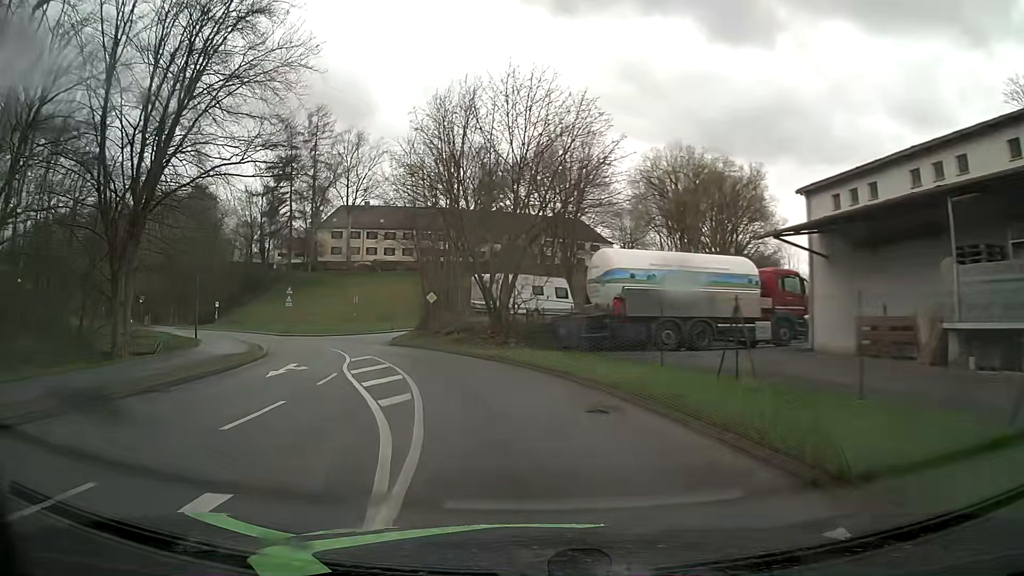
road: unclassified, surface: asphalt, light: Day
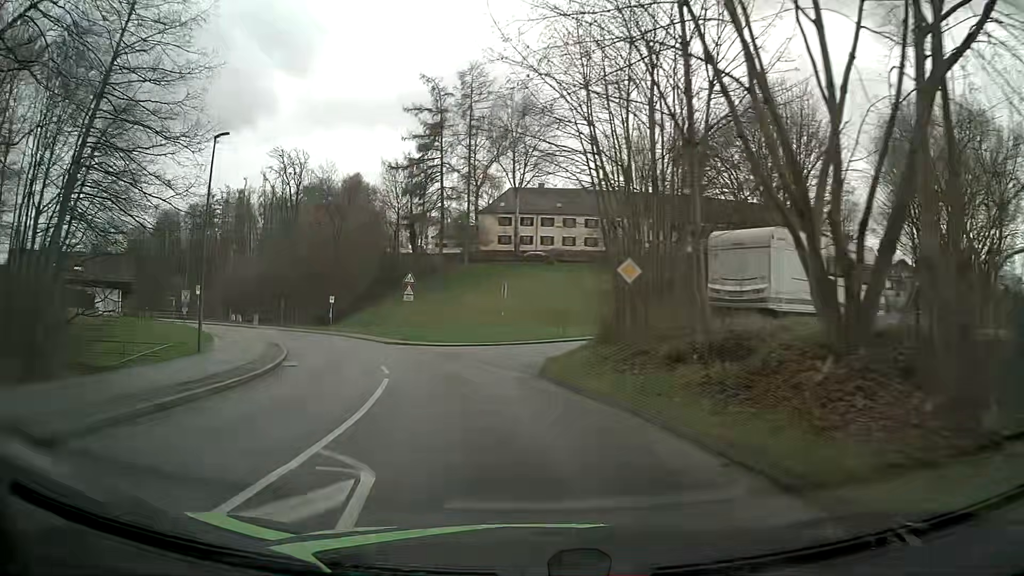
(-2.8, +19.5) m; -16°
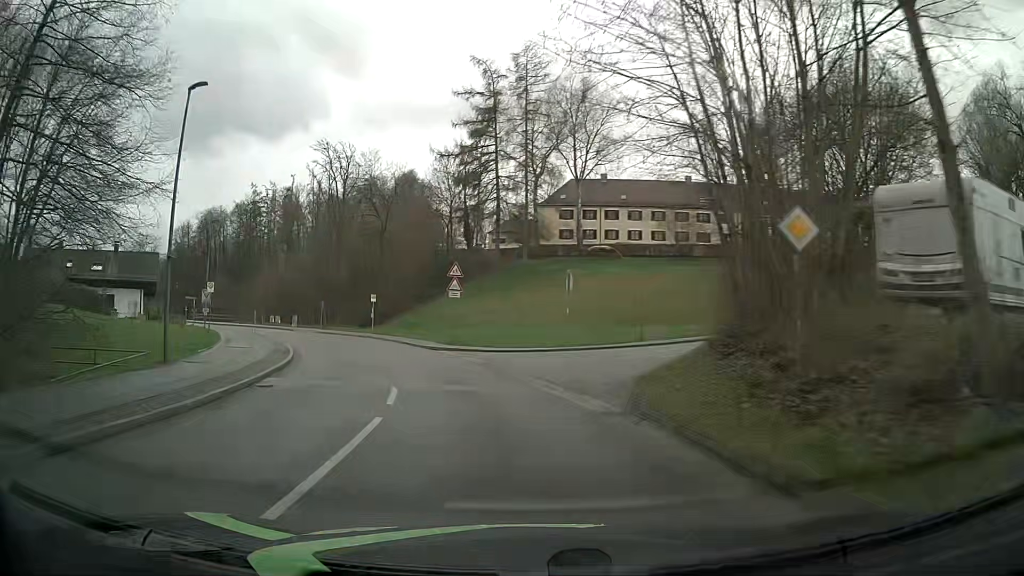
(-0.3, +6.6) m; -6°
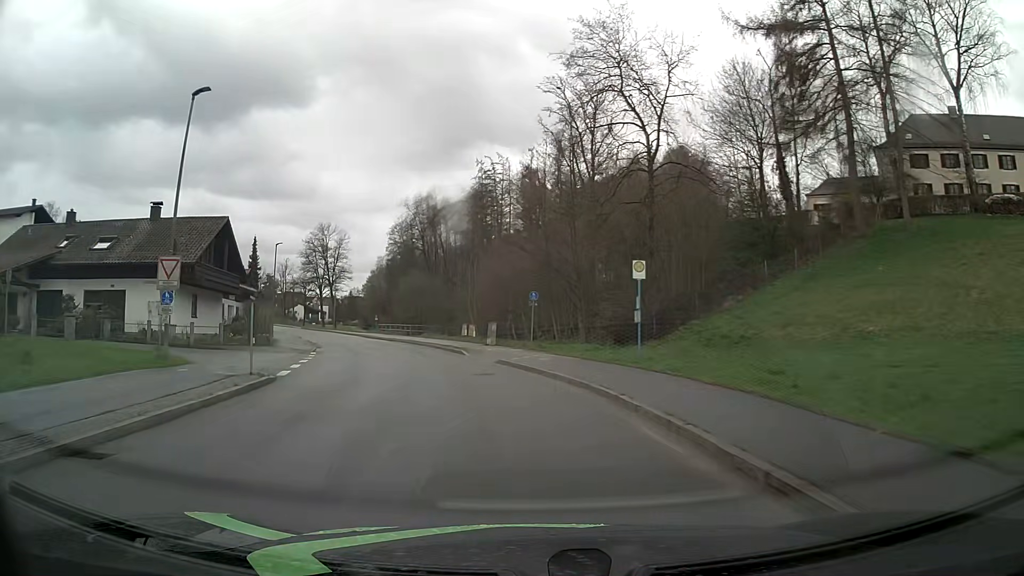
(-7.2, +33.7) m; -23°
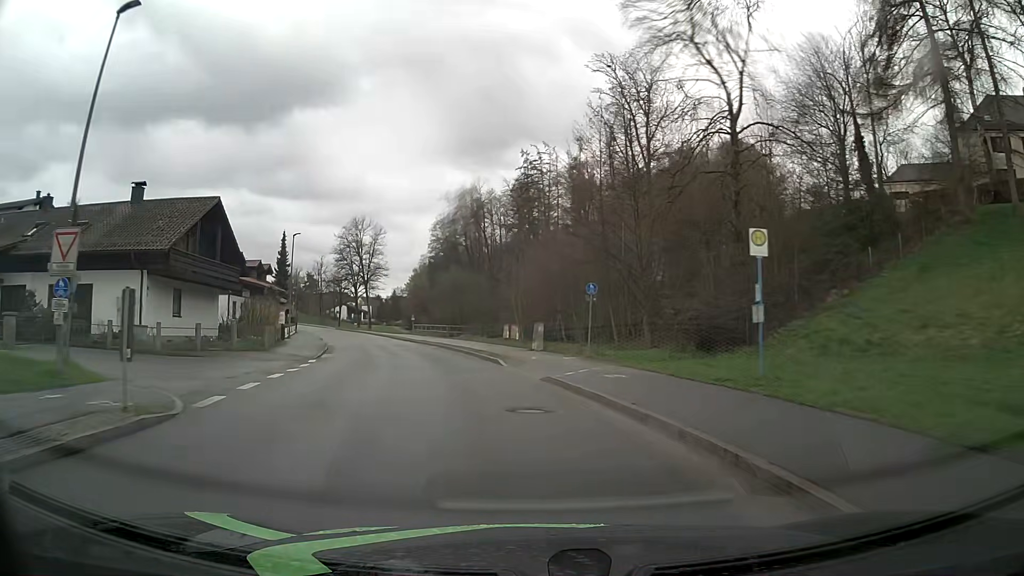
(-0.3, +7.1) m; -4°
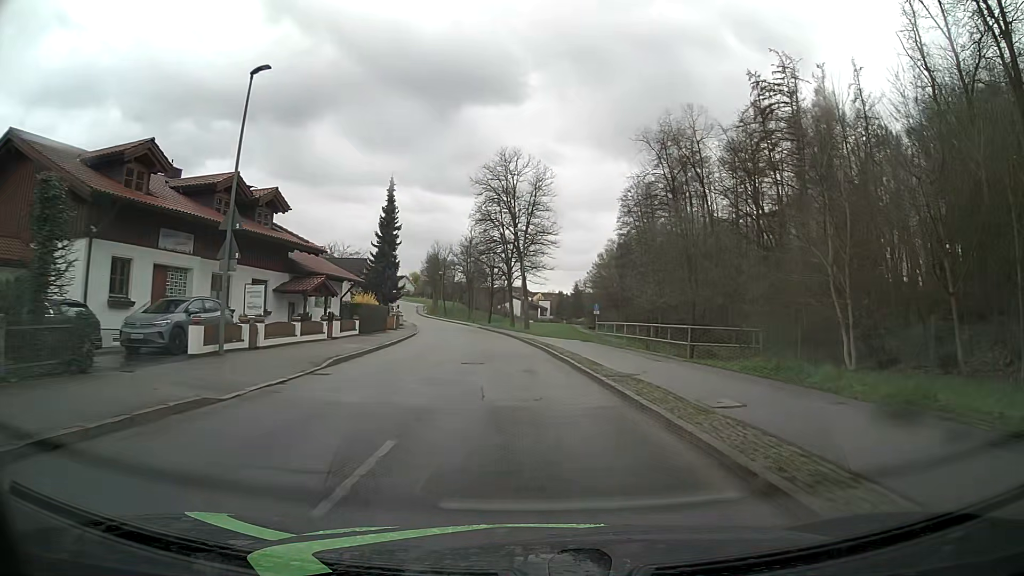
(-5.9, +35.6) m; -16°
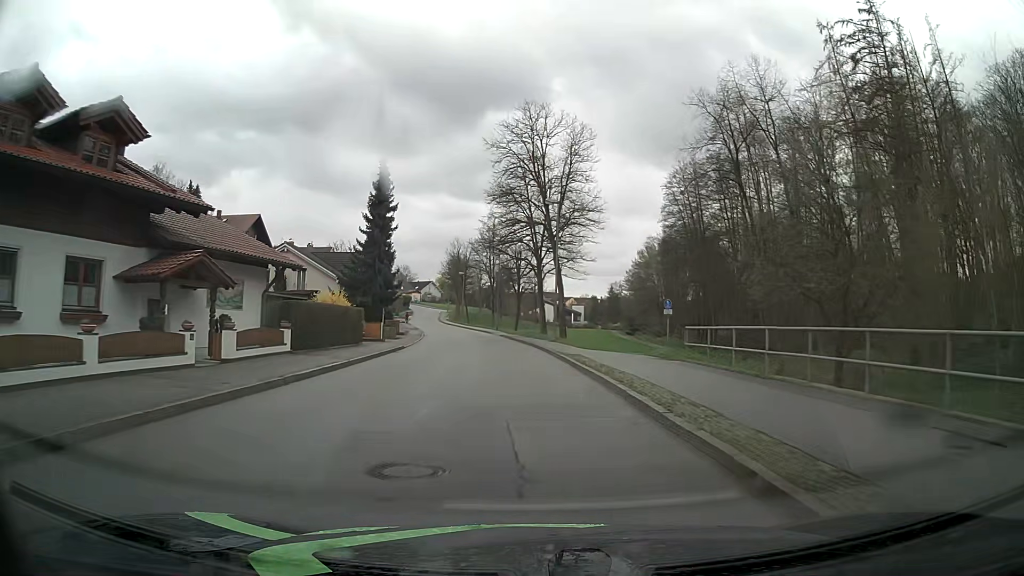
(-0.3, +14.7) m; -2°
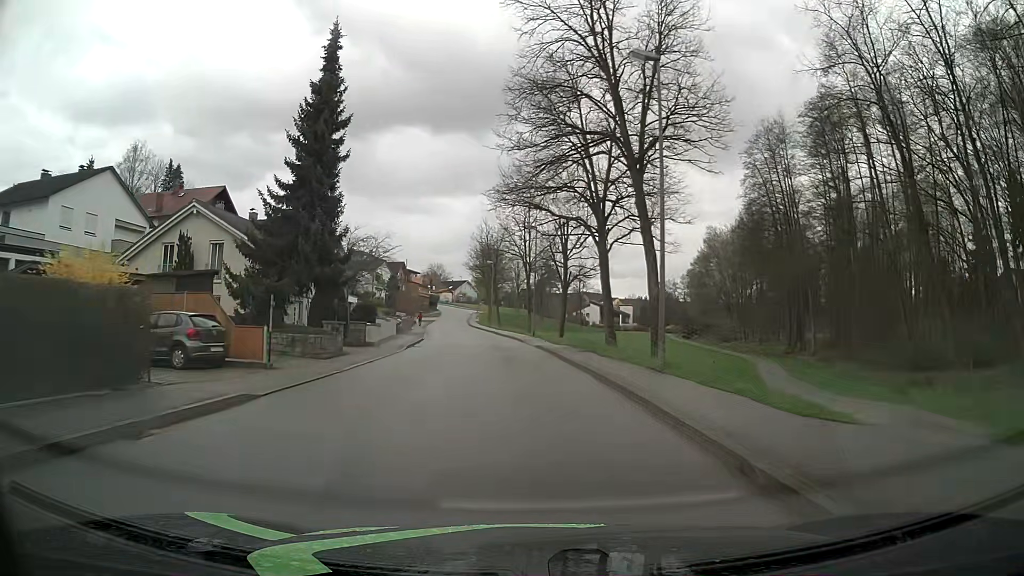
(-0.8, +22.2) m; -4°
